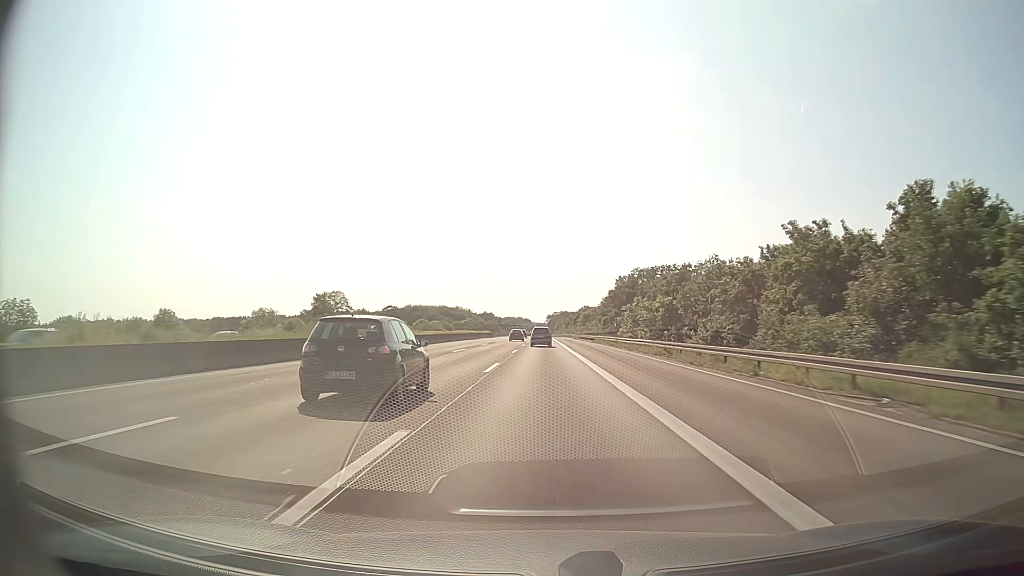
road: motorway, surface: asphalt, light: Day
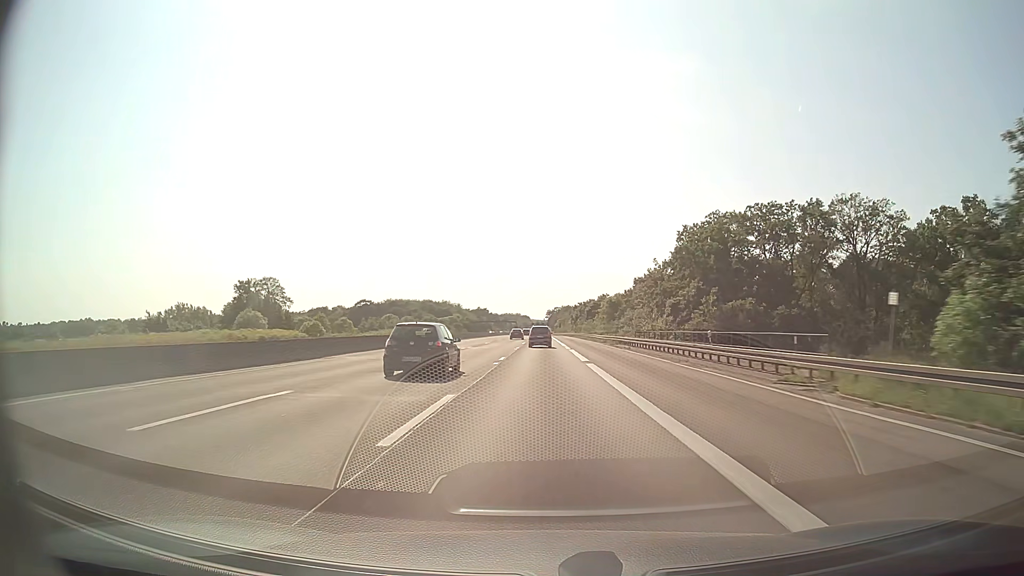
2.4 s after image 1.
(0.0, +67.3) m; 0°
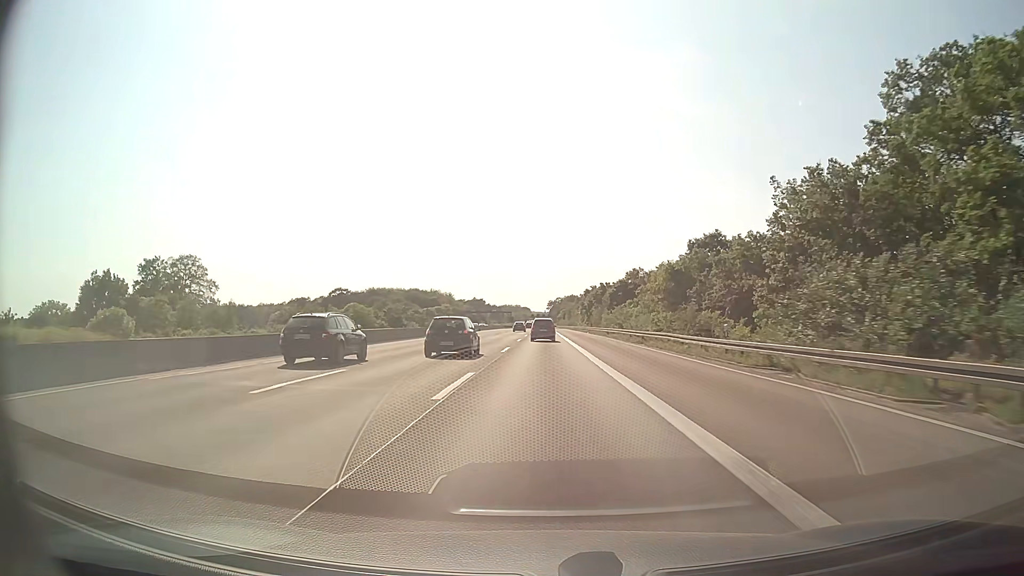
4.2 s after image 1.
(0.0, +50.0) m; 0°
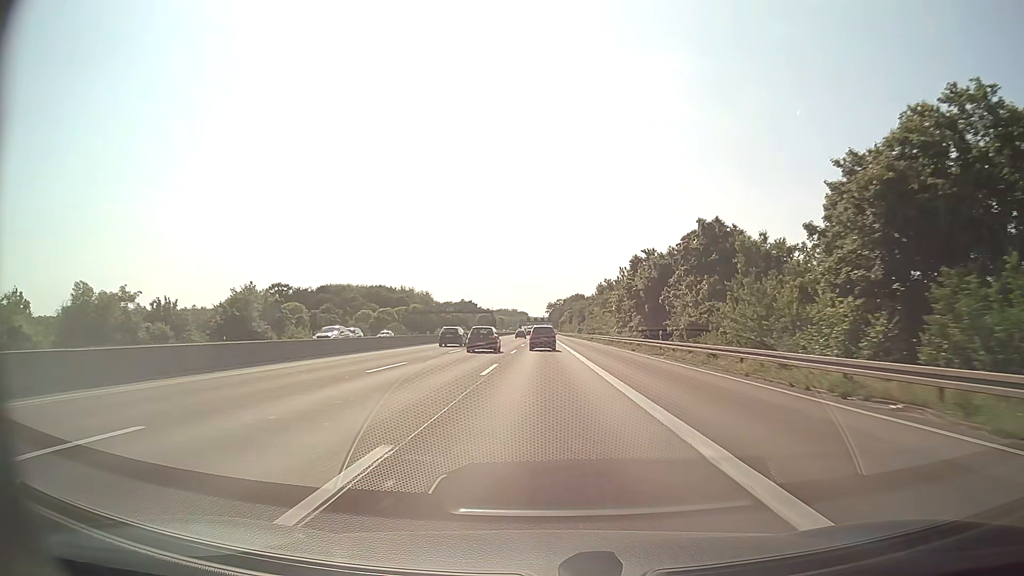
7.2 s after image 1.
(+0.3, +81.6) m; 0°
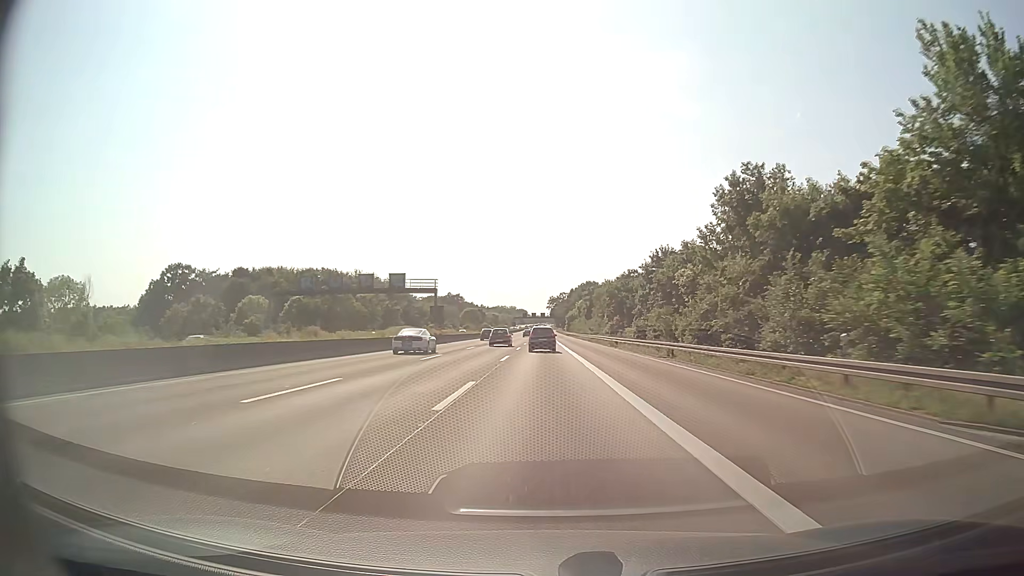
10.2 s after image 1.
(-0.1, +80.6) m; 0°
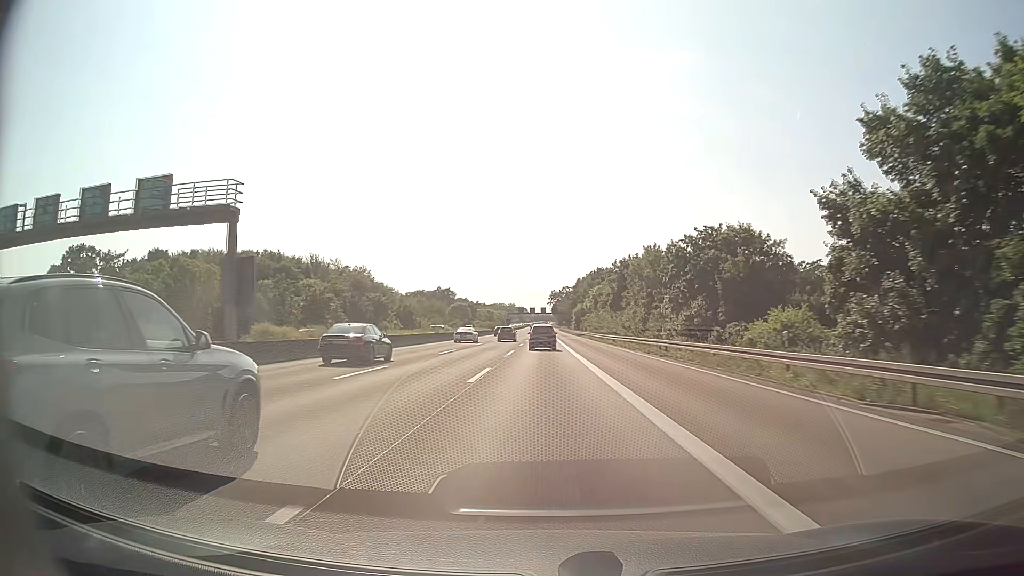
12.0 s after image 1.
(+0.1, +48.5) m; 0°
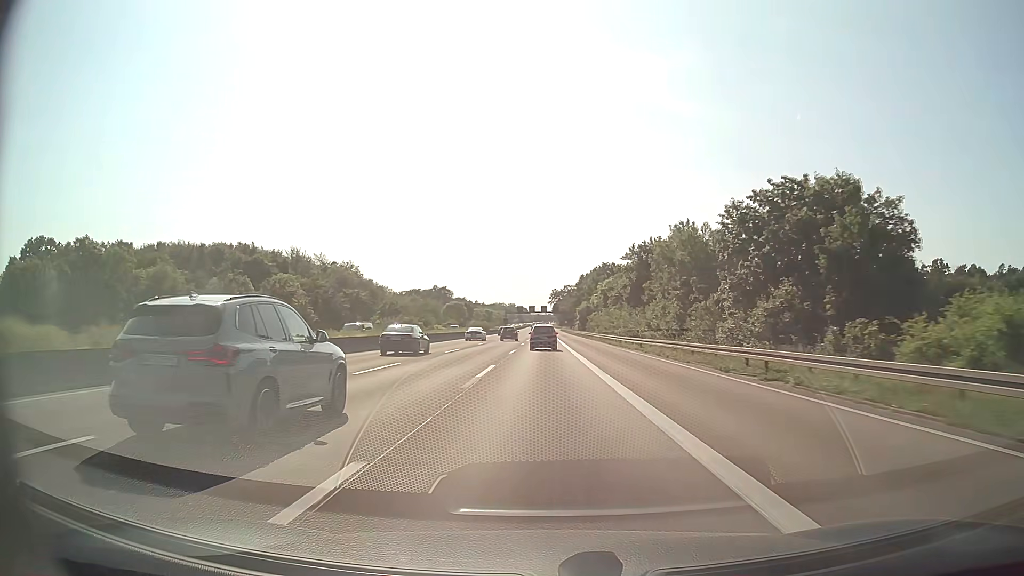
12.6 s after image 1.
(0.0, +16.3) m; 0°
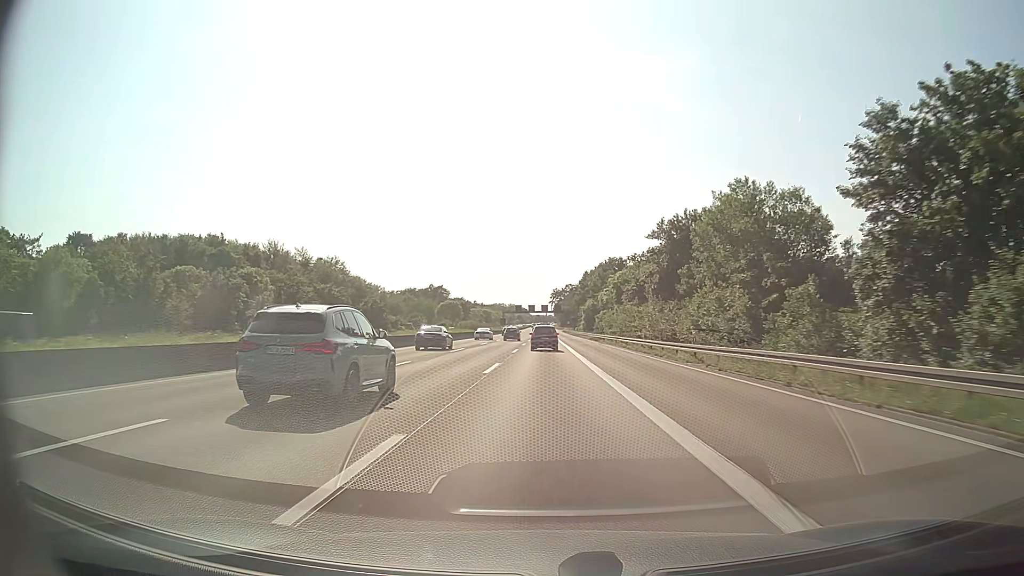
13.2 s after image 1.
(0.0, +16.3) m; 0°
(0, +10) (0, +20) (0, +30) (0, +40) (0, +50) (0, +60) (0, +70) (0, +80) (0, +90) (0, +100) m
